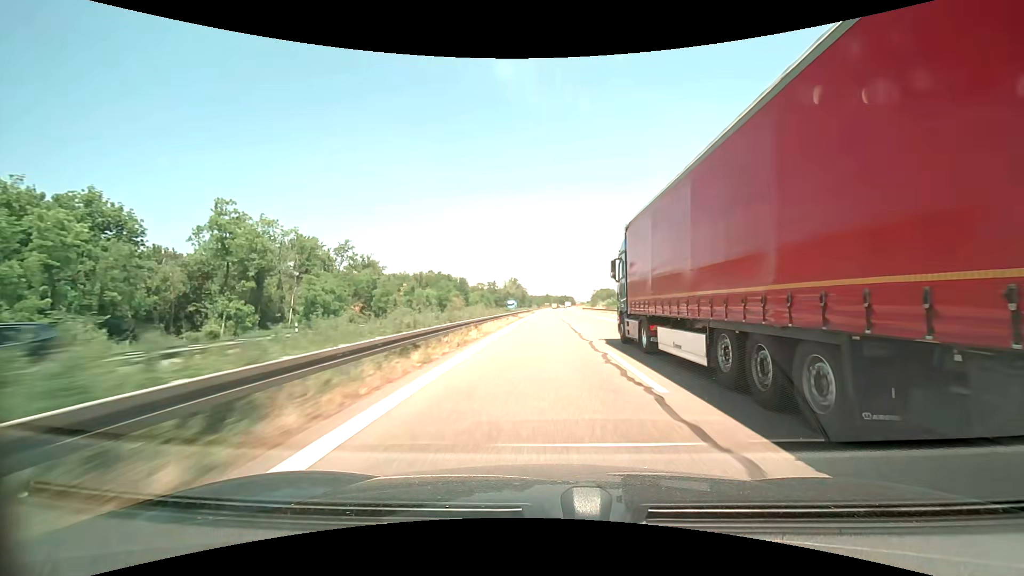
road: motorway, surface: asphalt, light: Day
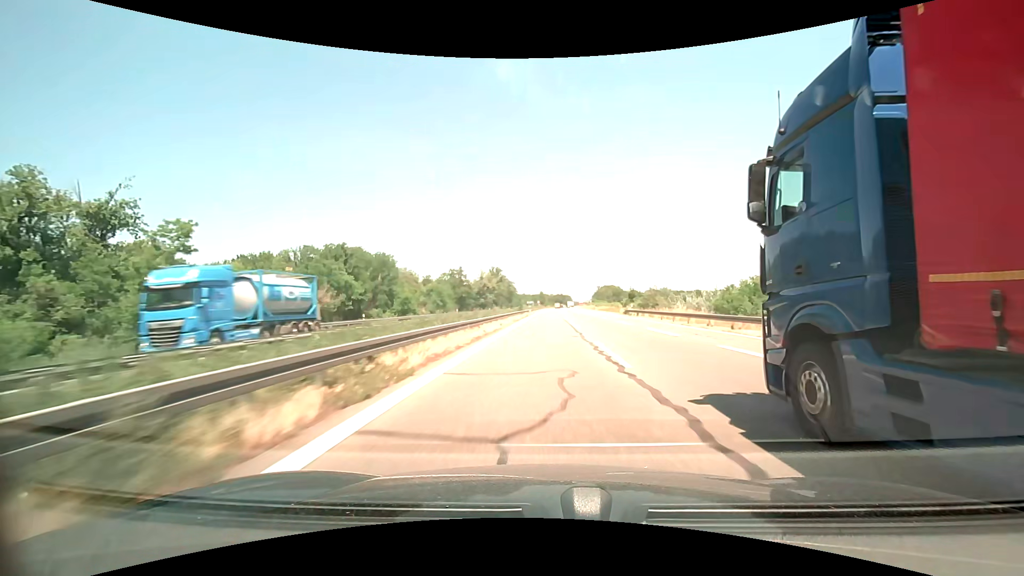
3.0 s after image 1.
(+0.7, +87.1) m; +1°
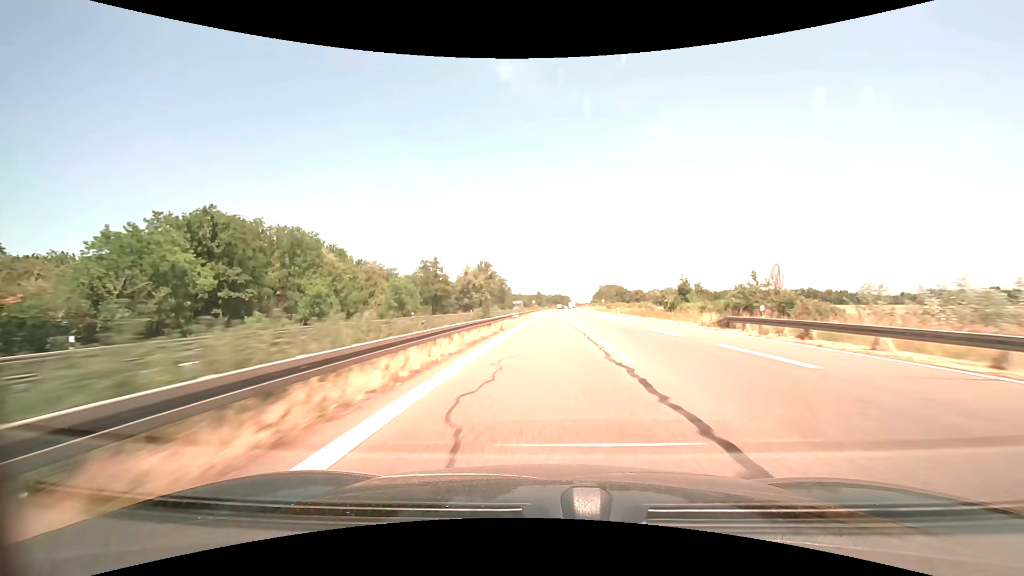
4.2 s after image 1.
(+0.1, +34.8) m; 0°
(0, +10) (0, +20) (0, +30) (0, +40) (0, +50) (+1, +60) (+1, +70) (+1, +80) (+2, +90) (+2, +100) m
